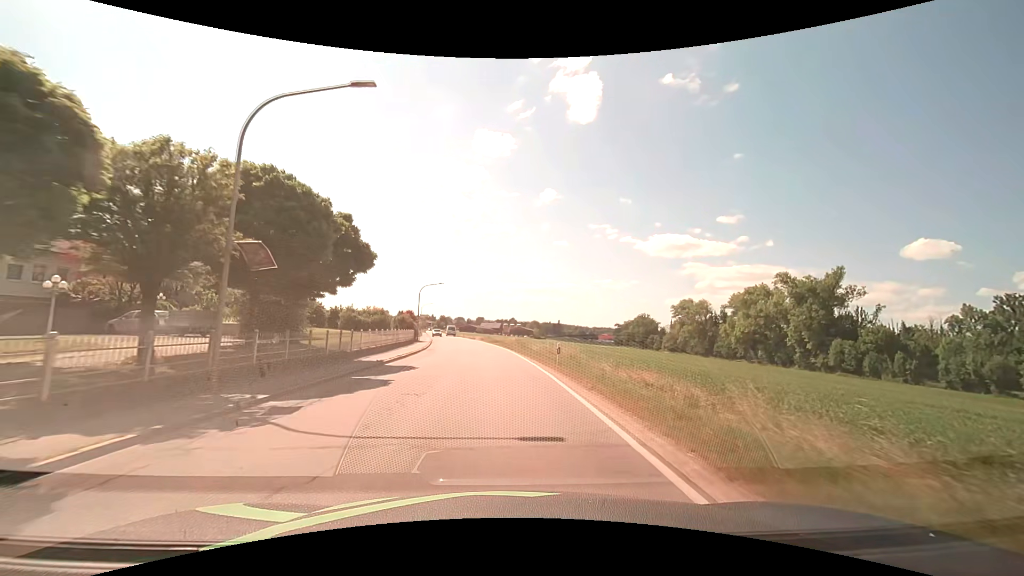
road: secondary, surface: asphalt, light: Day
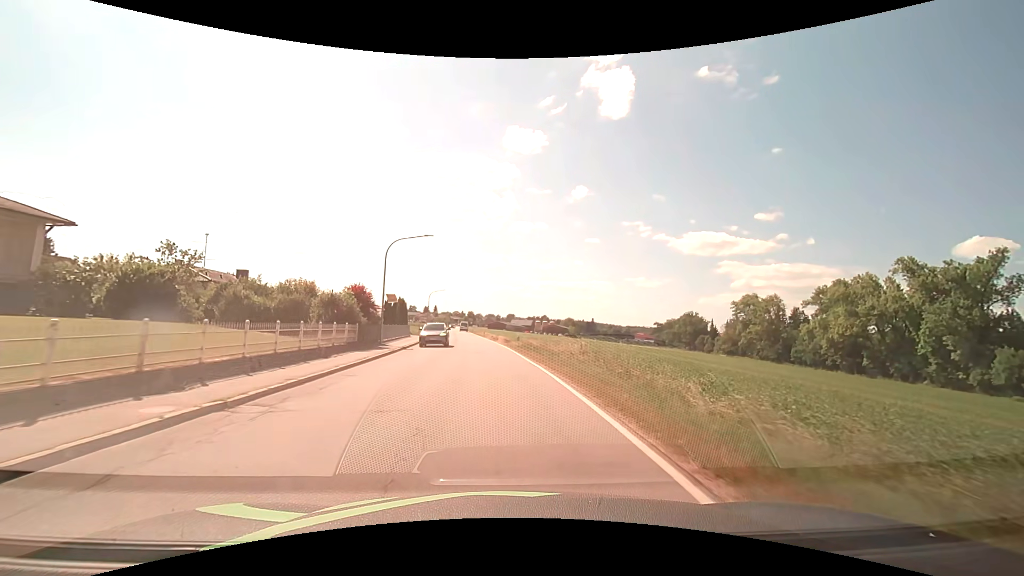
(-0.7, +30.4) m; -3°
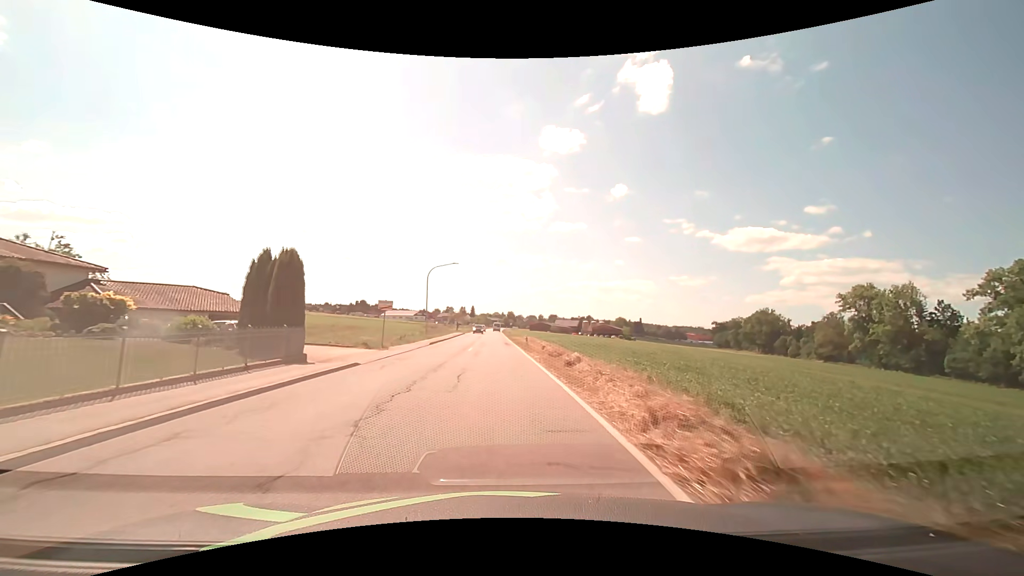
(-1.6, +38.1) m; -5°
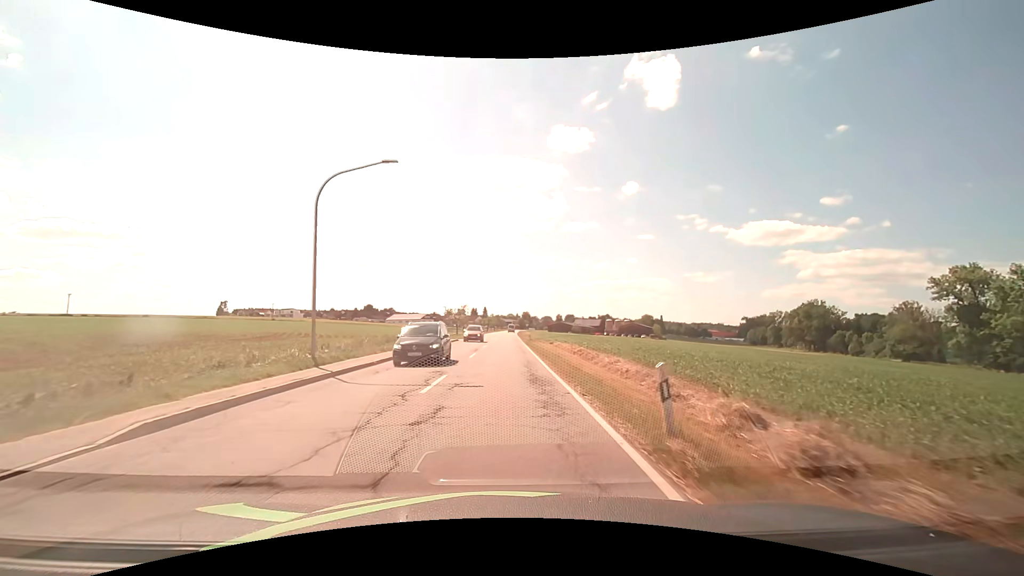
(-0.4, +30.5) m; -2°
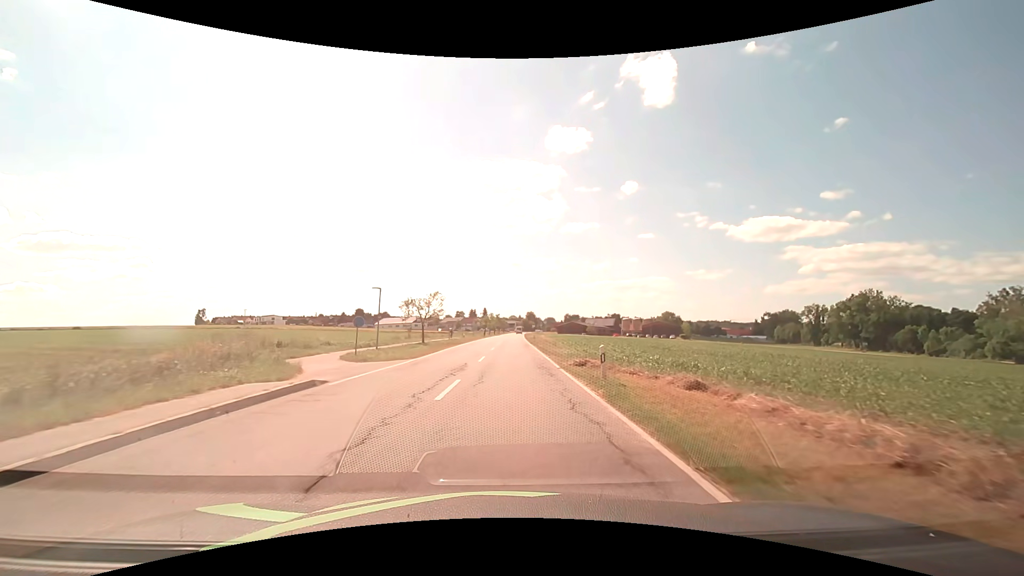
(-0.3, +38.0) m; 0°
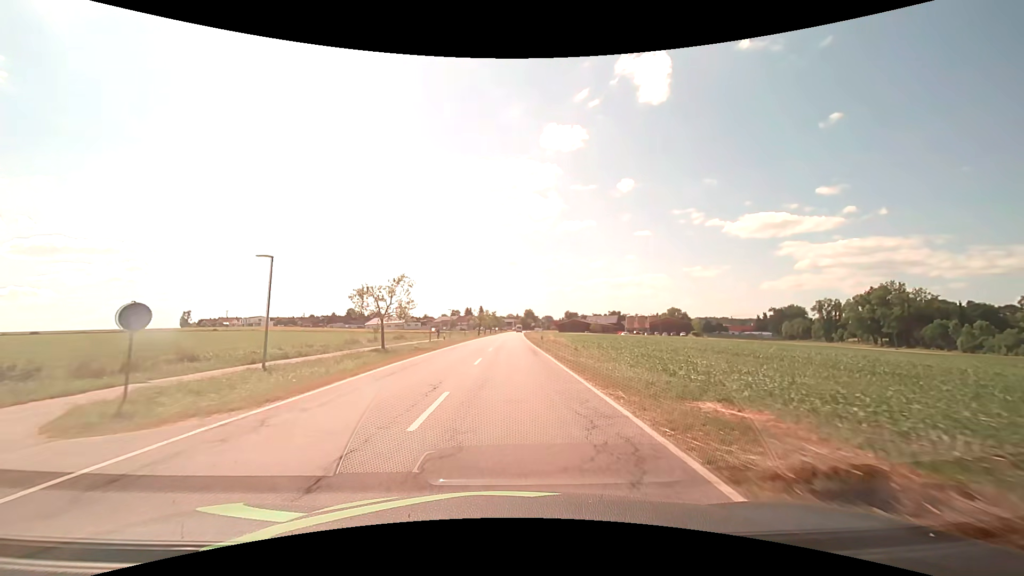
(0.0, +15.2) m; 0°
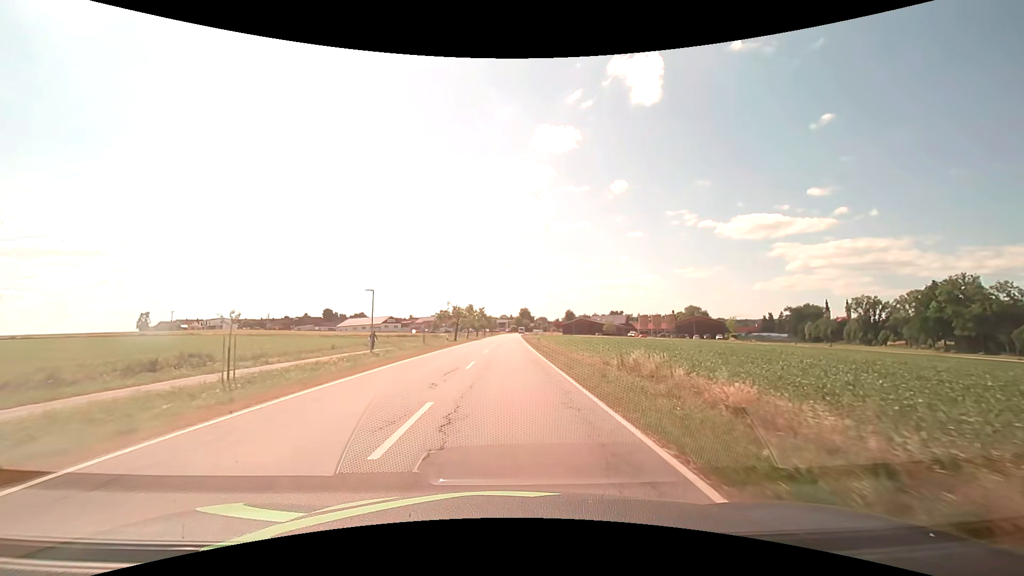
(+0.3, +38.0) m; +1°
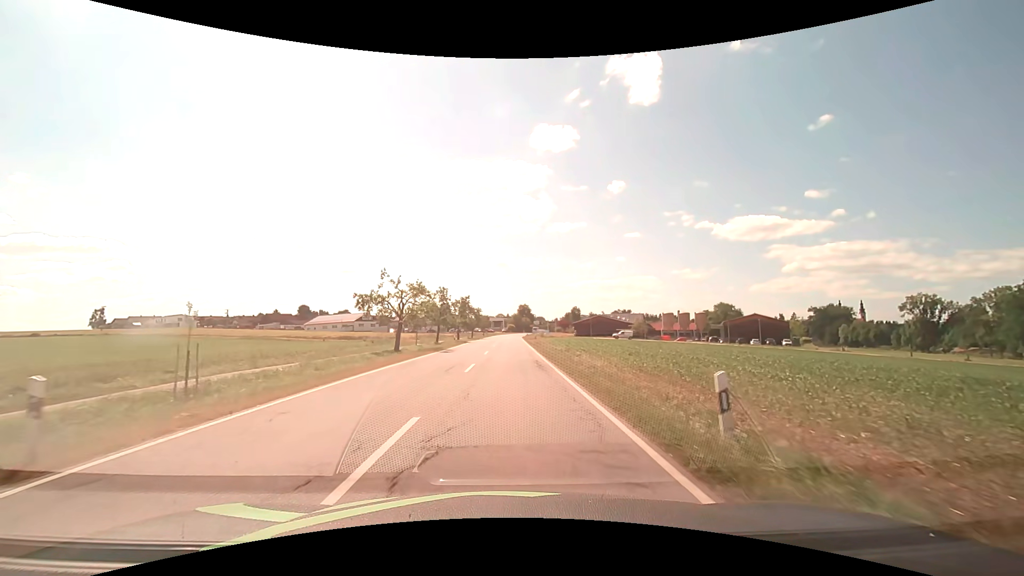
(+0.1, +38.0) m; 0°
(0, +10) (0, +20) (0, +30) (0, +40) (0, +50) (0, +60) (0, +70) (+1, +80) (+1, +90) (+1, +100) m
